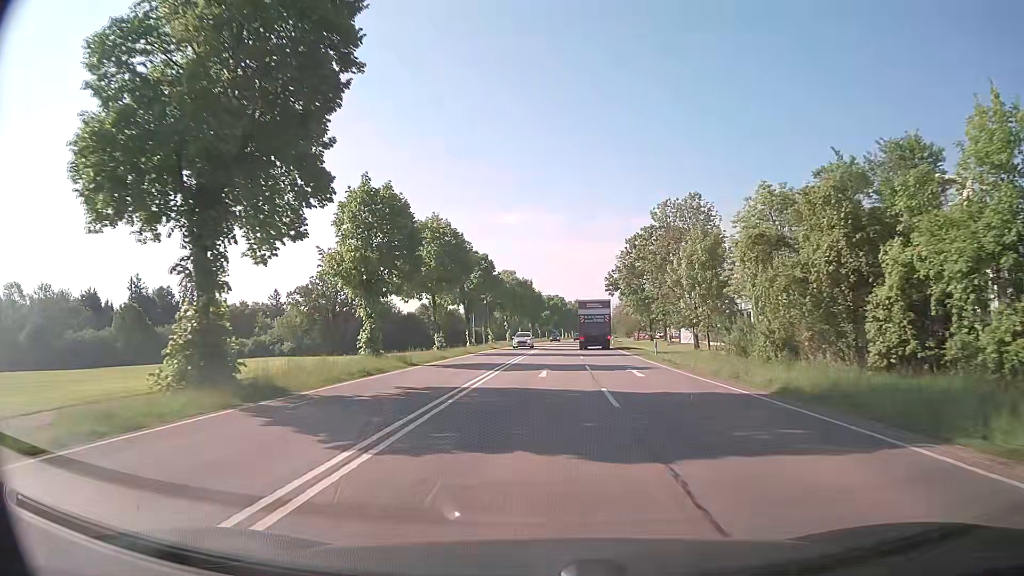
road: secondary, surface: asphalt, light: Day
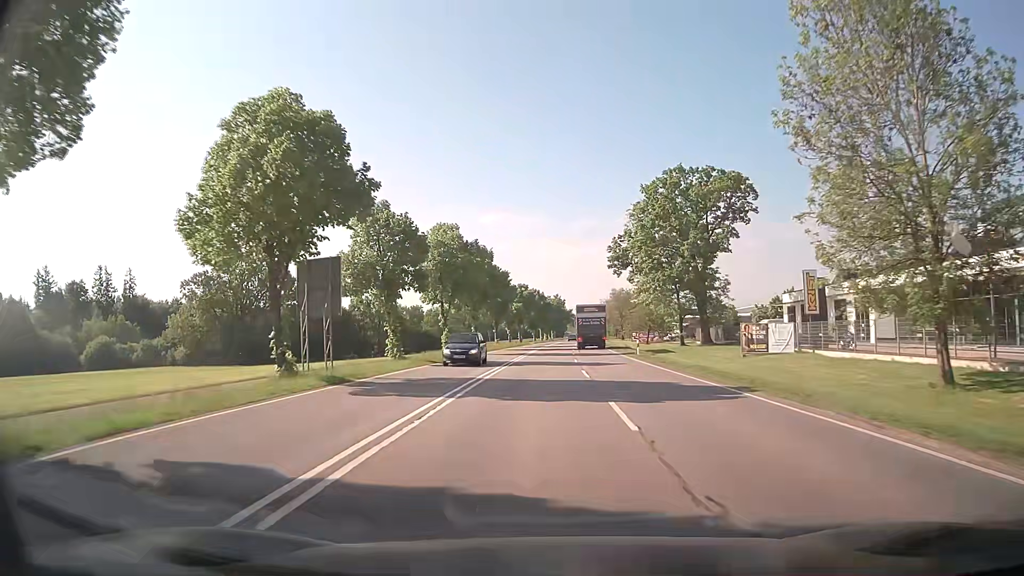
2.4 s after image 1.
(+0.8, +38.8) m; +2°
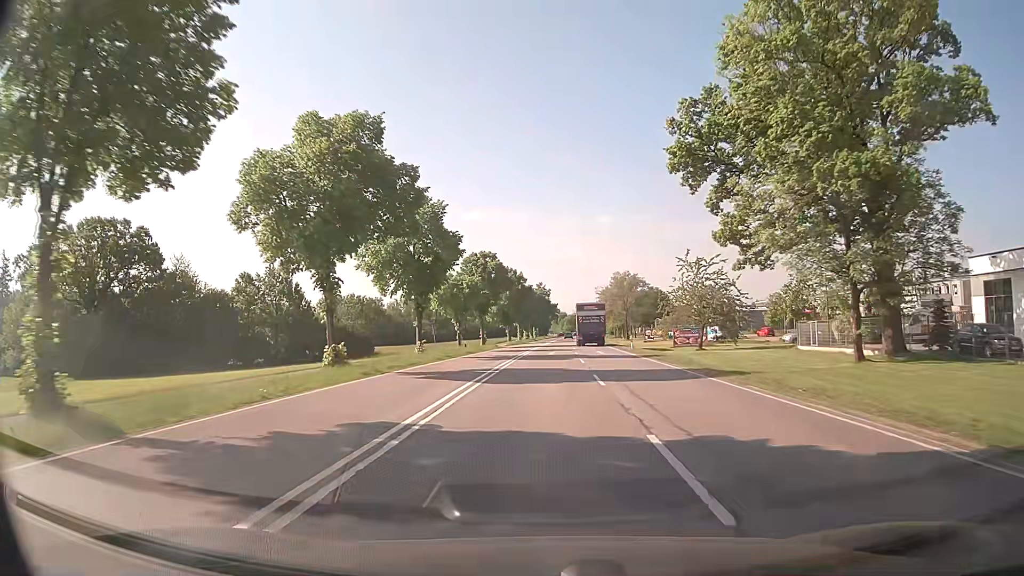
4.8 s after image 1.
(+0.6, +40.7) m; +1°
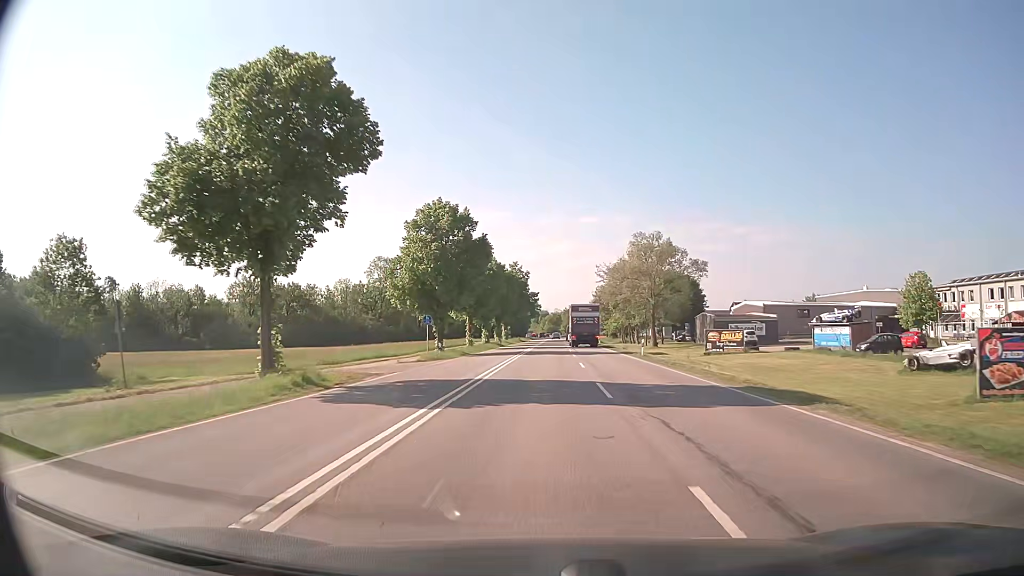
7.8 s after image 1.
(+1.1, +50.6) m; +2°
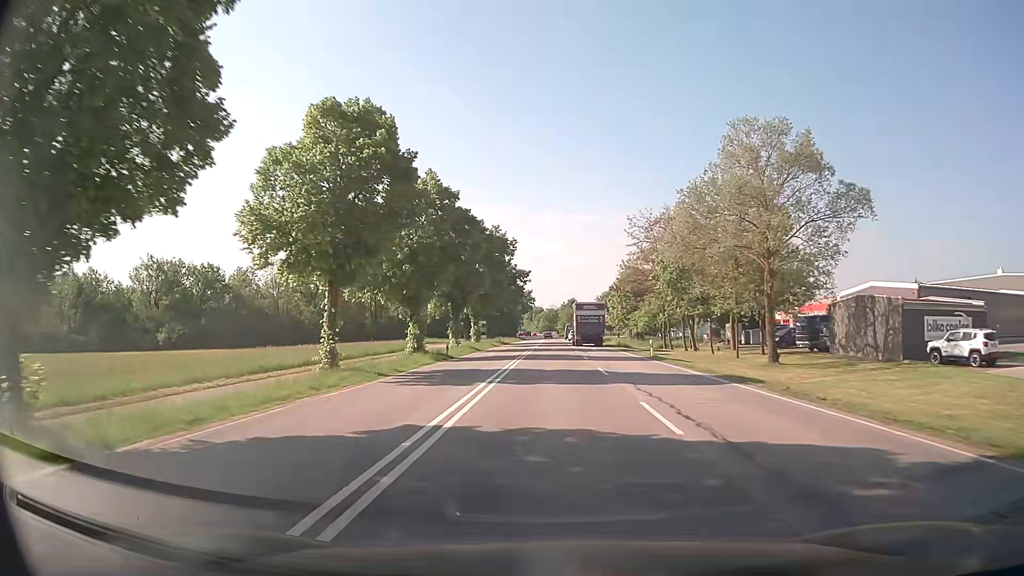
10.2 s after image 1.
(+0.1, +40.8) m; 0°
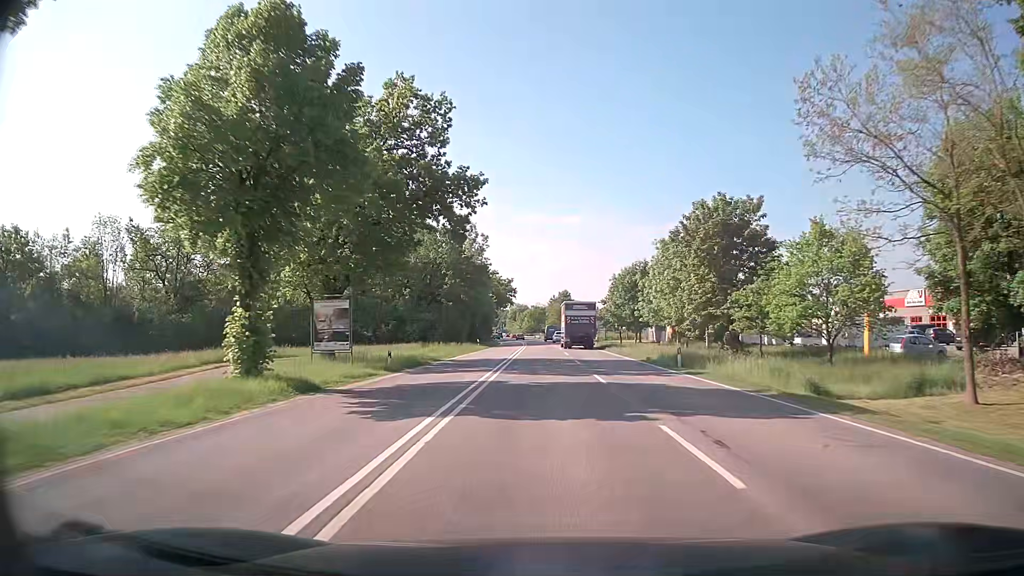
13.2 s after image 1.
(+0.6, +50.9) m; +1°
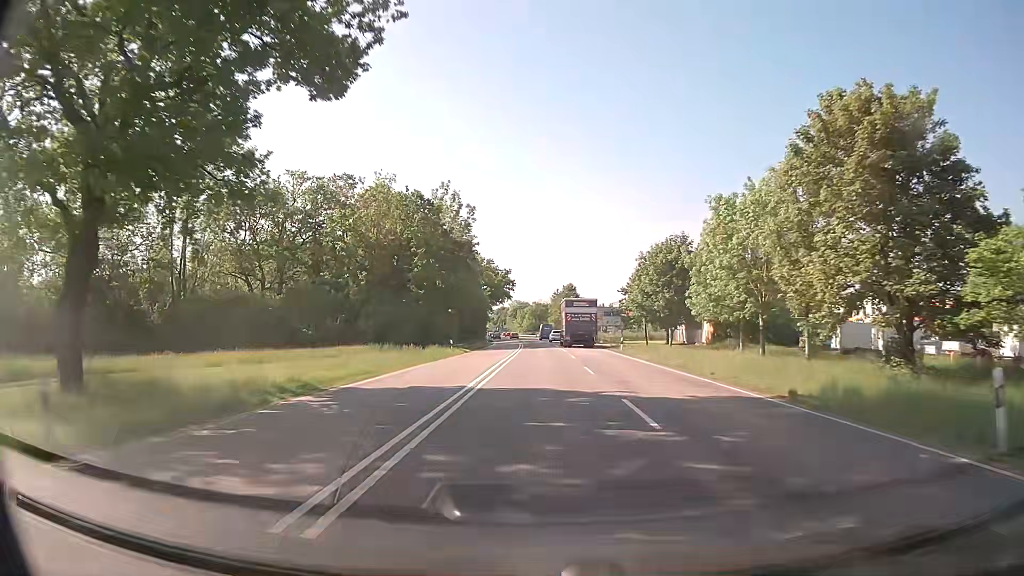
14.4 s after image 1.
(+0.1, +20.3) m; 0°
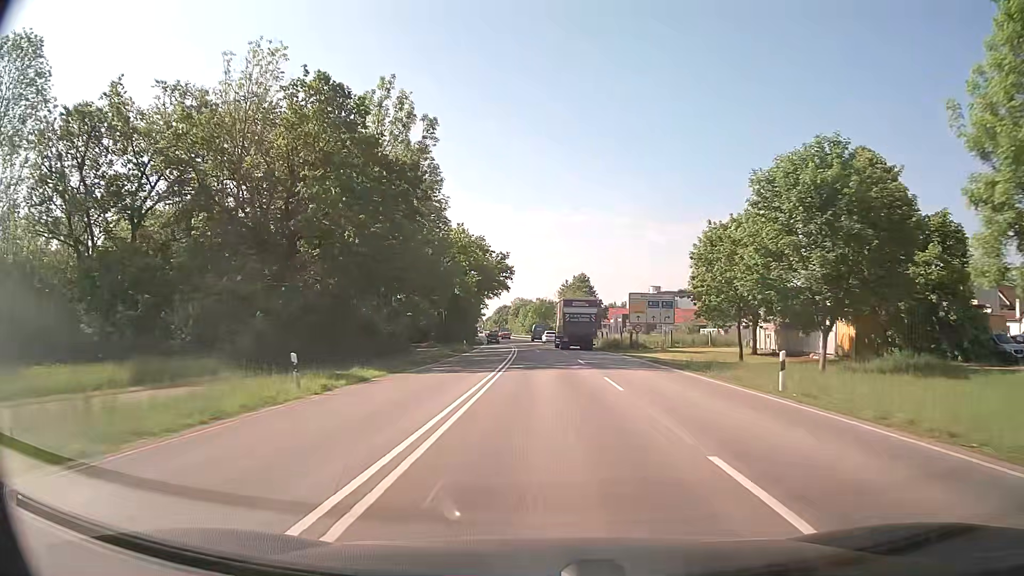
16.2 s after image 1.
(+0.1, +30.6) m; 0°
(0, +10) (0, +20) (0, +30) (0, +40) (0, +50) (-1, +60) (-1, +70) (-2, +80) (-3, +90) (-3, +100) m
